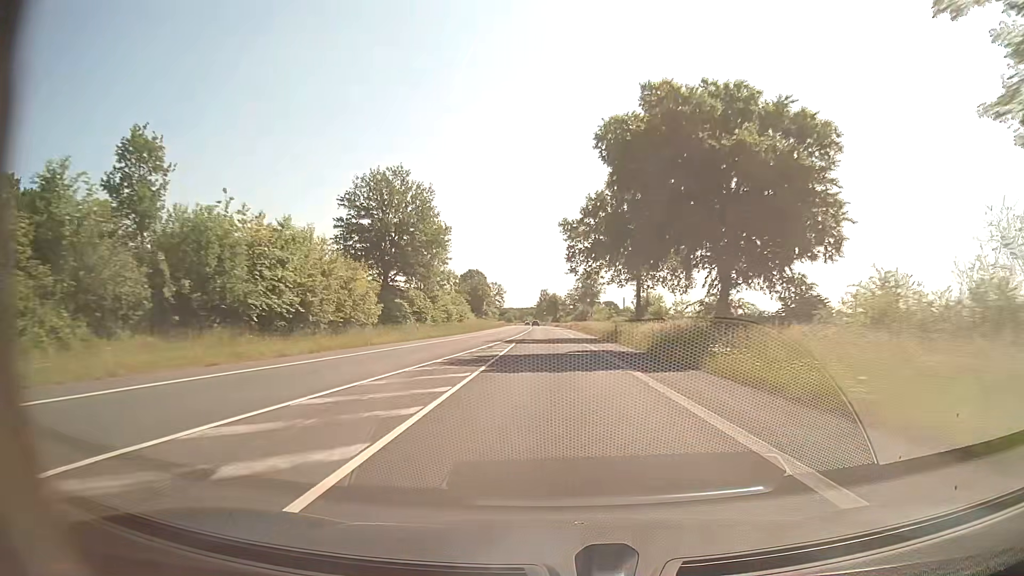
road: secondary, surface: asphalt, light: Day
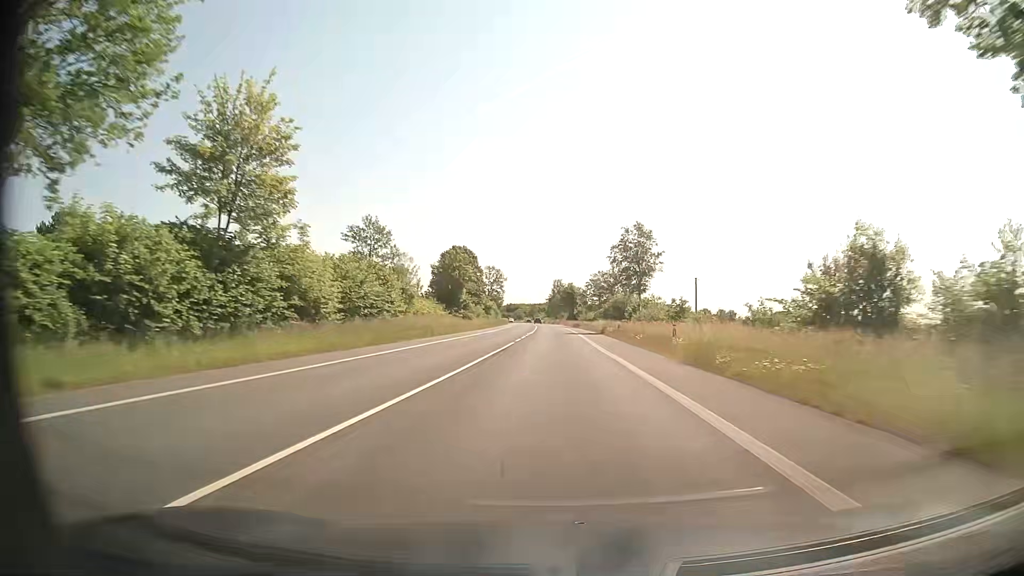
(-0.8, +47.5) m; -2°
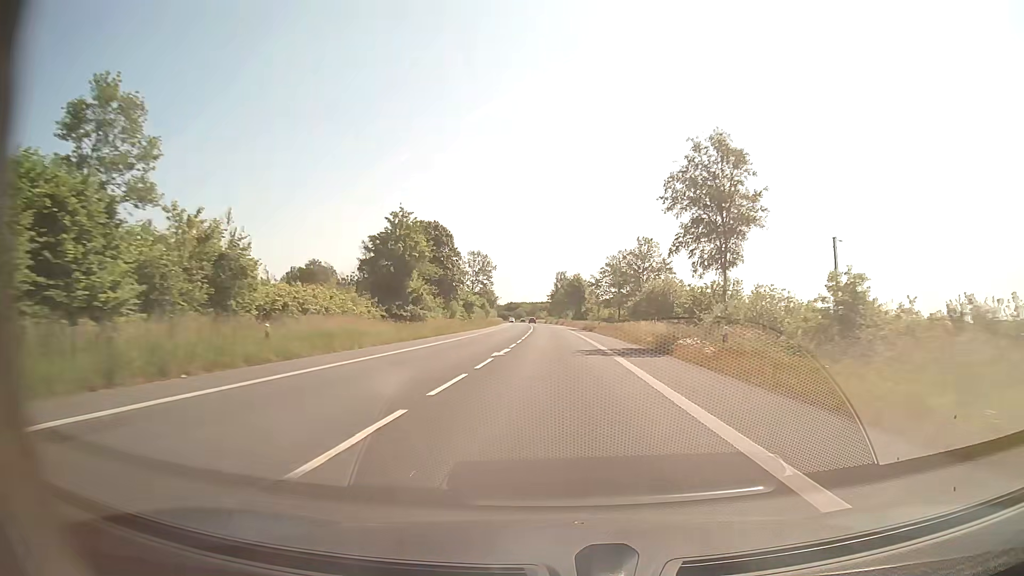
(0.0, +31.7) m; 0°
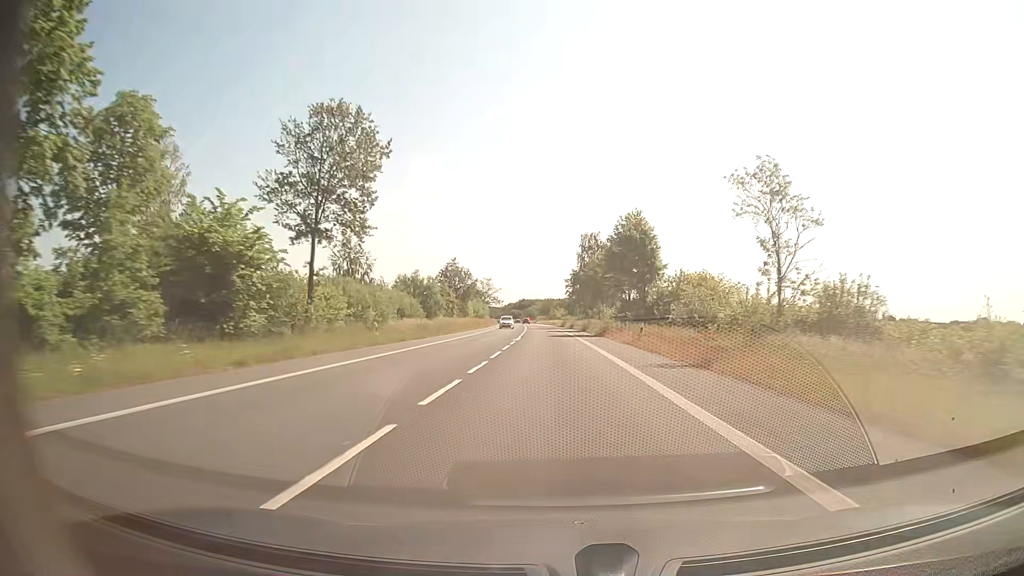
(-1.1, +79.3) m; -2°
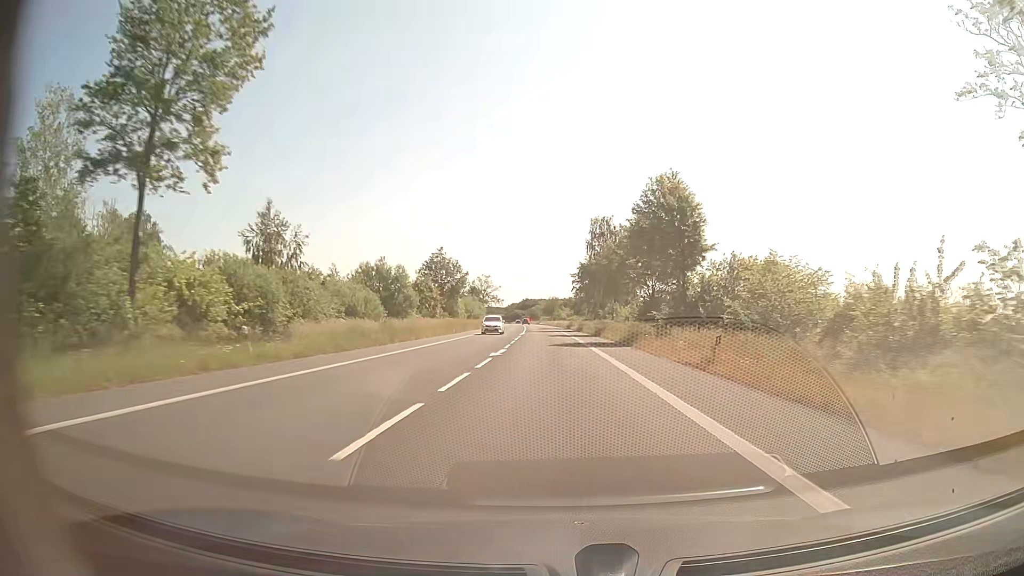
(0.0, +15.9) m; 0°
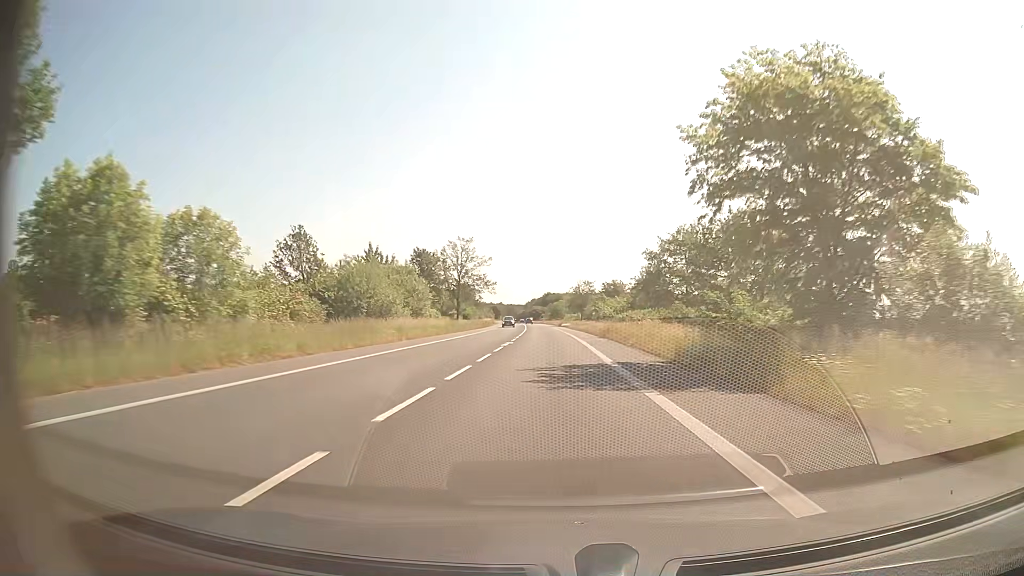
(-1.6, +79.3) m; -2°
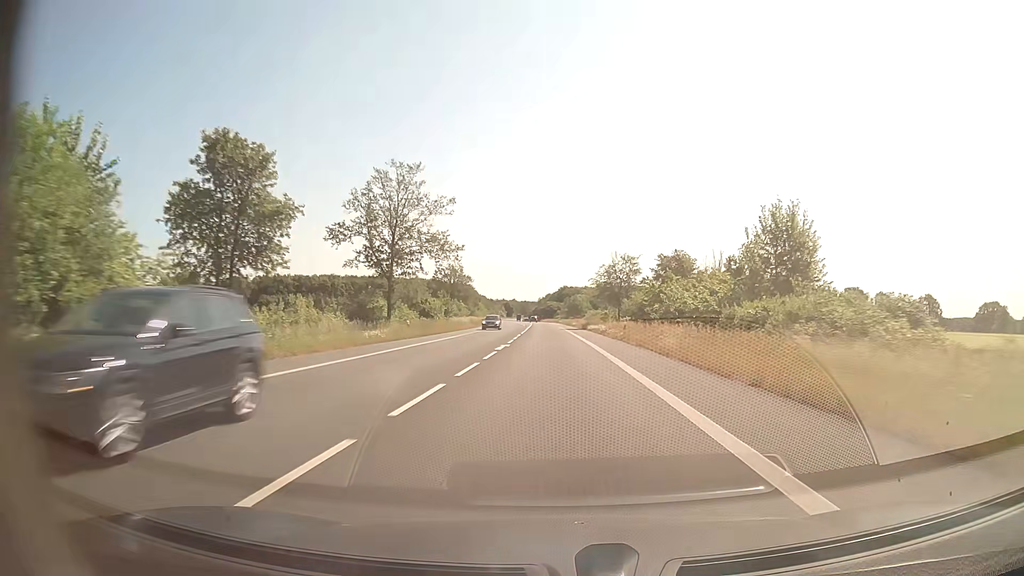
(-0.4, +47.6) m; -1°
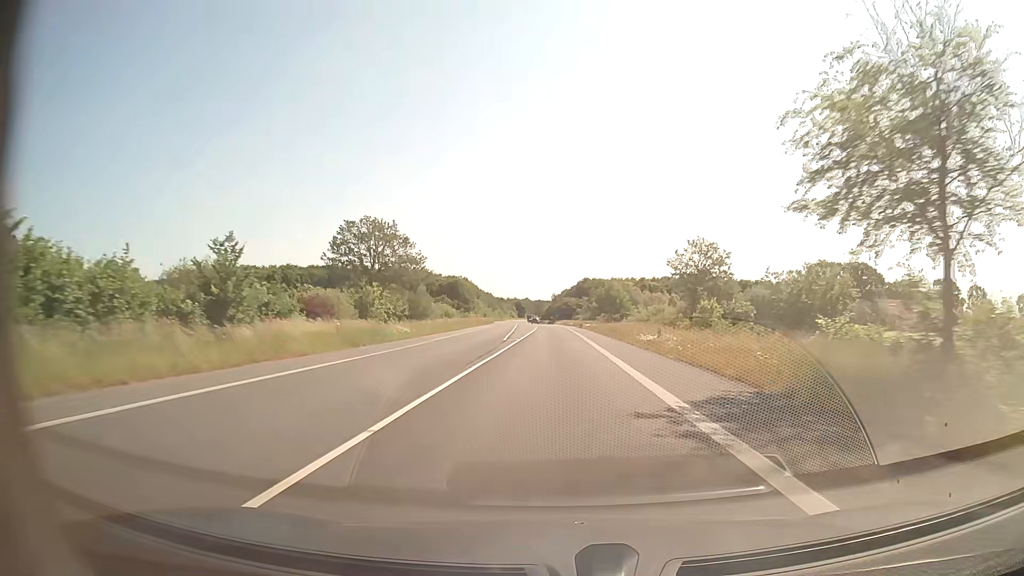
(-0.8, +63.5) m; -1°
(0, +10) (0, +20) (0, +30) (0, +40) (0, +50) (-1, +60) (-1, +70) (-1, +80) (-1, +90) (-1, +100) m
